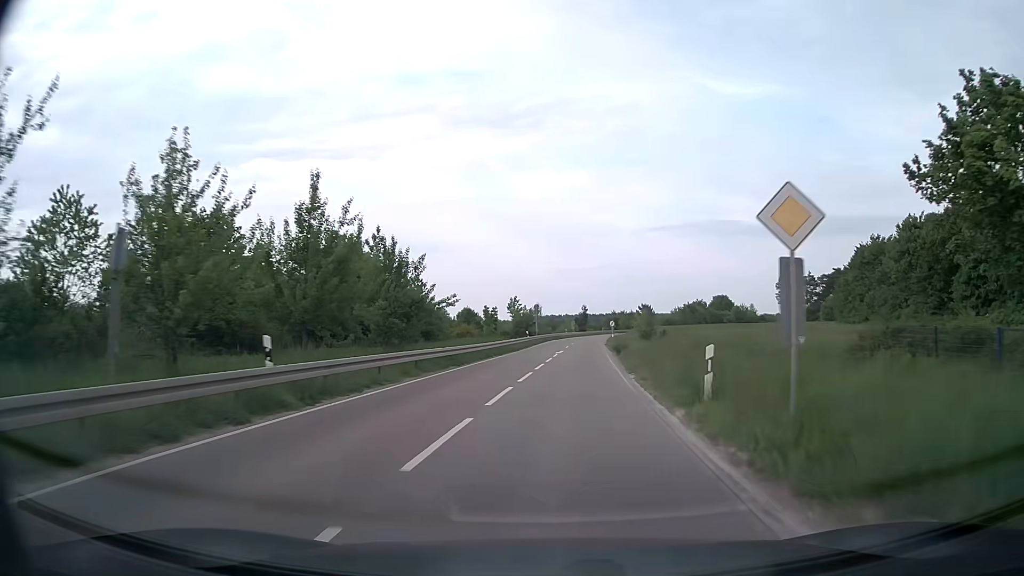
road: secondary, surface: asphalt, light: Day
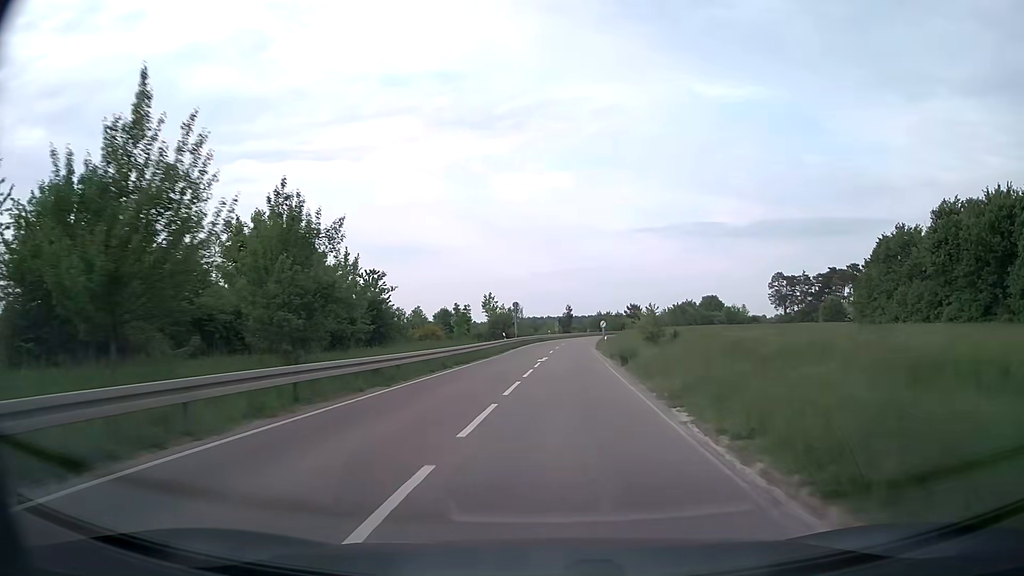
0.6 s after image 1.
(+0.1, +9.8) m; +2°
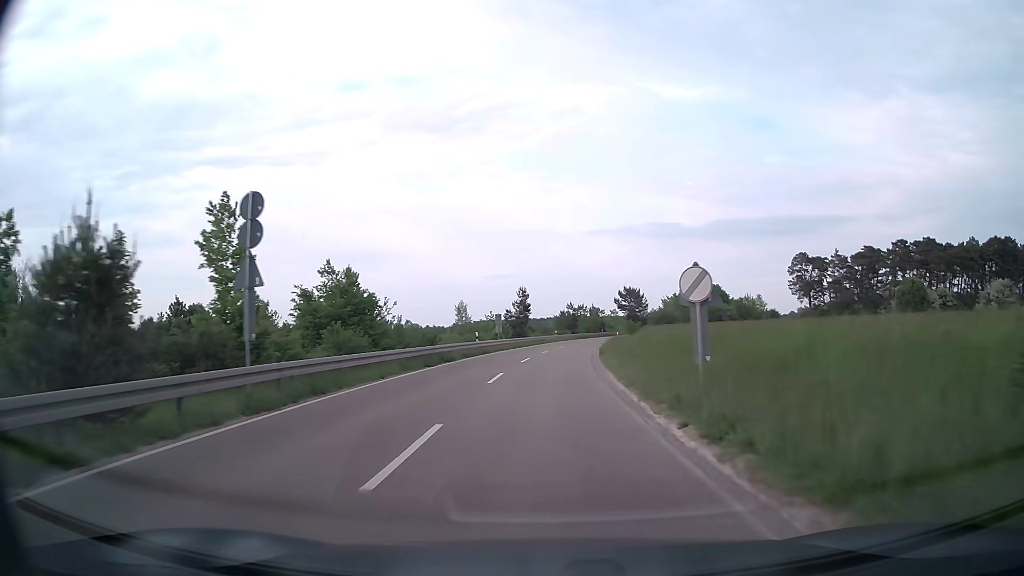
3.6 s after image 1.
(+2.1, +51.5) m; +4°
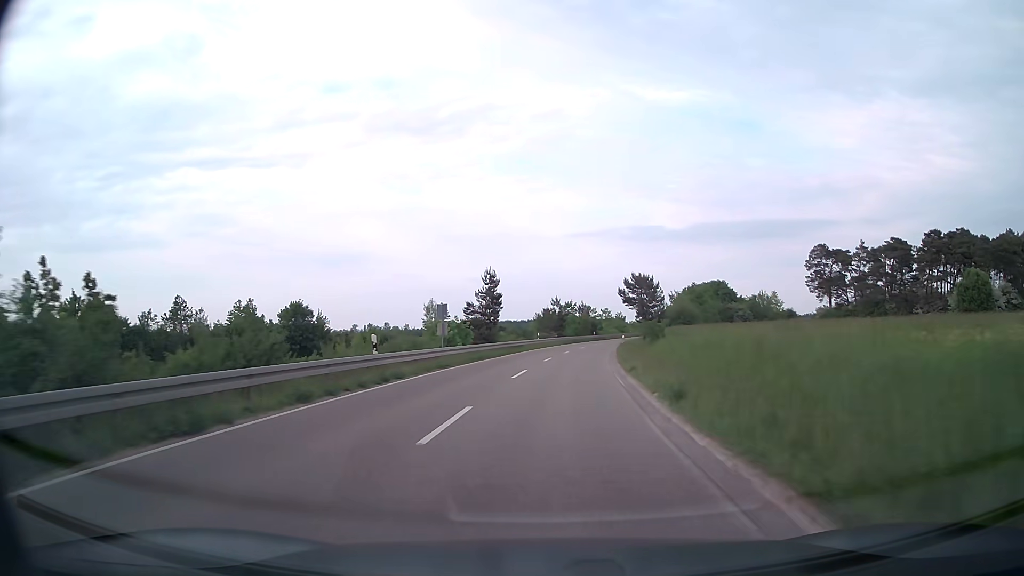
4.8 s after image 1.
(+0.2, +21.8) m; +1°
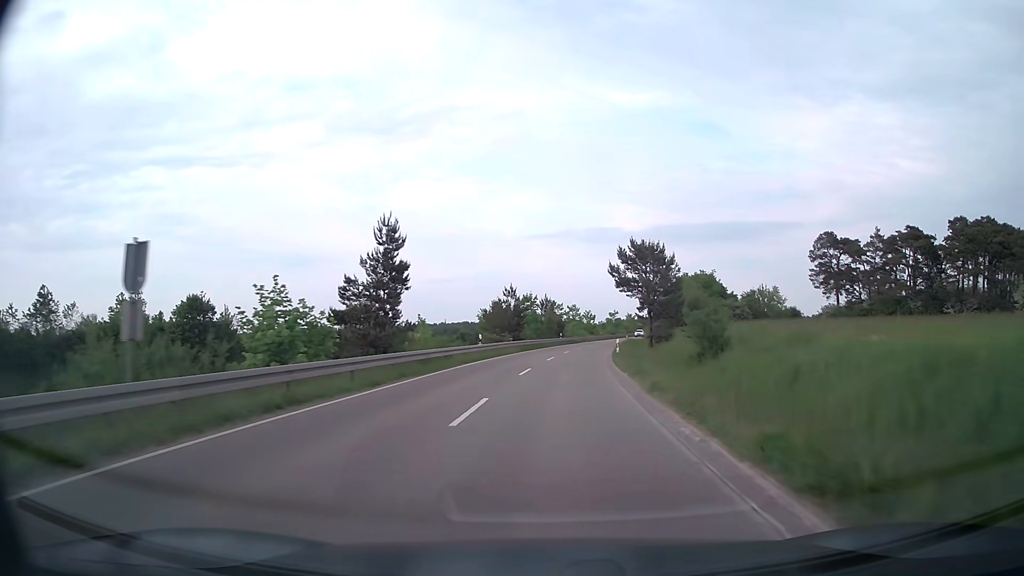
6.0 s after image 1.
(+0.6, +22.2) m; +3°
(0, +10) (+1, +20) (+1, +30) (+2, +40) (+3, +50) (+5, +60) (+6, +70) (+8, +80) (+10, +89) (+12, +99) m
